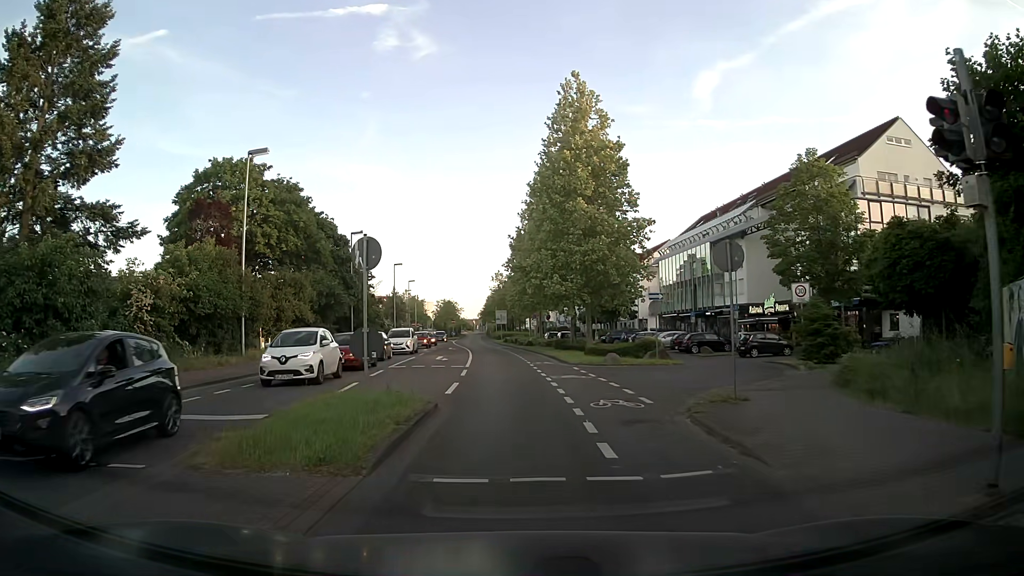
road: secondary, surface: asphalt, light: Day
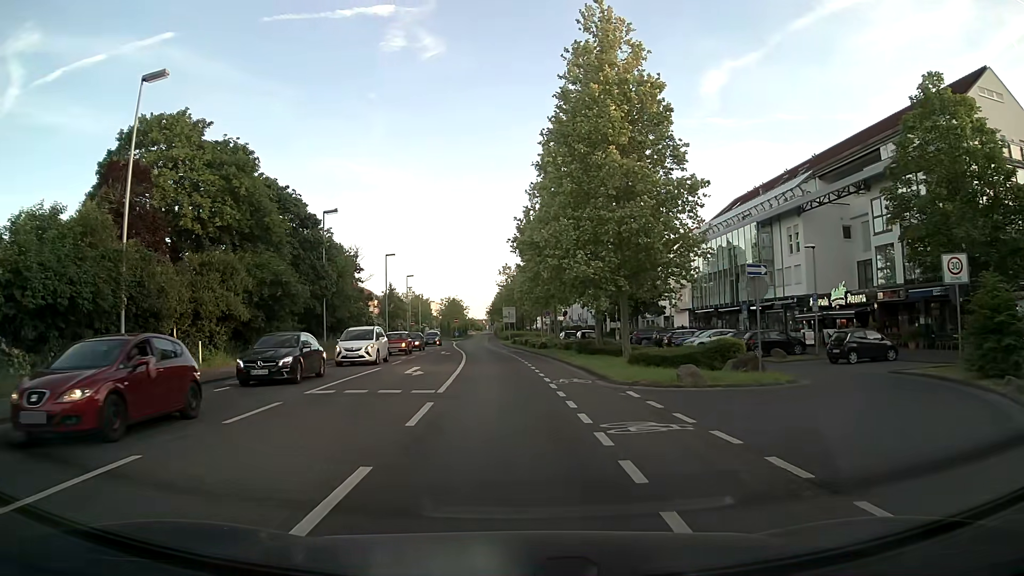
(0.0, +11.9) m; -1°
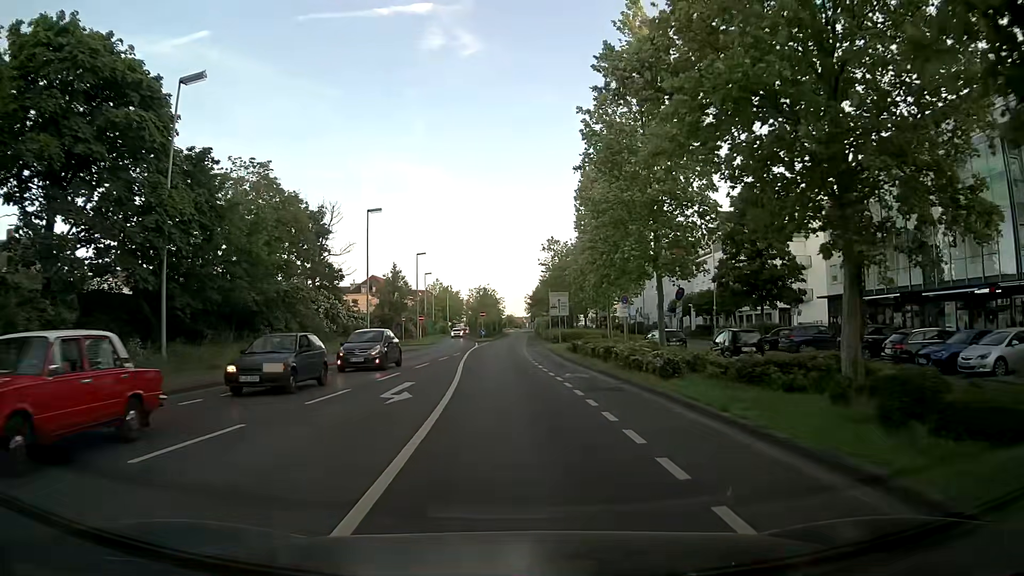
(-1.1, +28.5) m; -4°
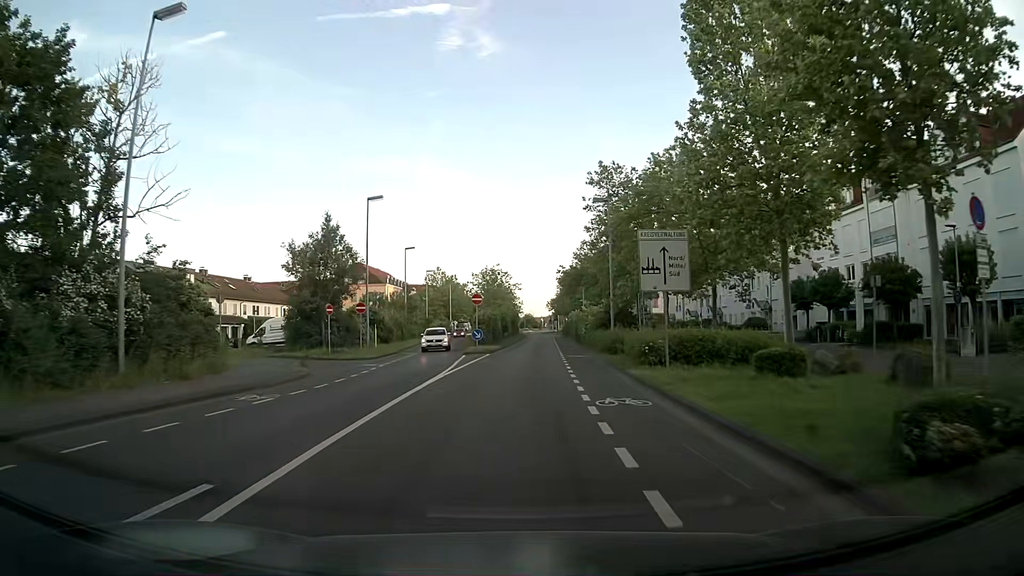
(-0.5, +34.2) m; -1°
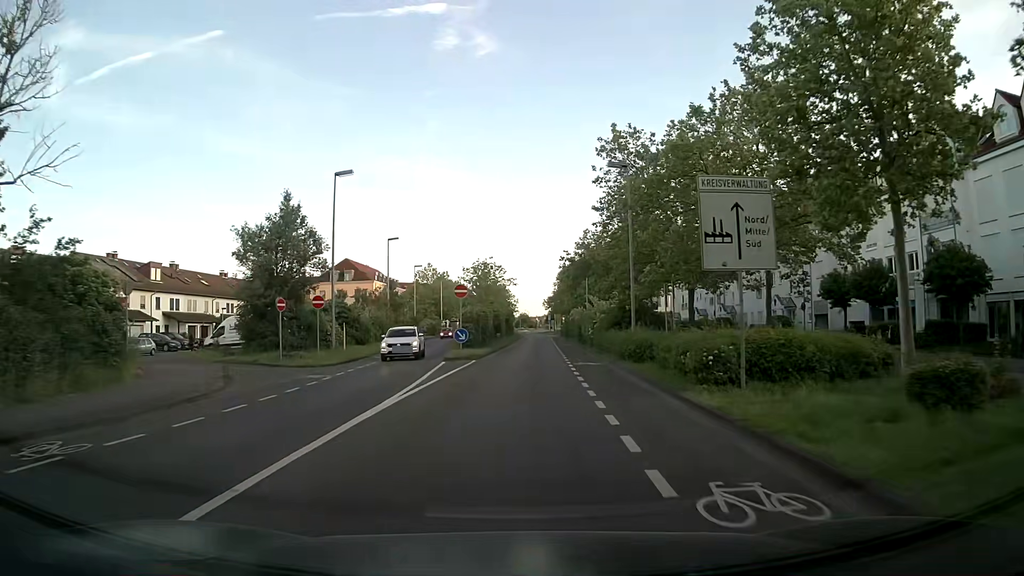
(0.0, +7.3) m; 0°
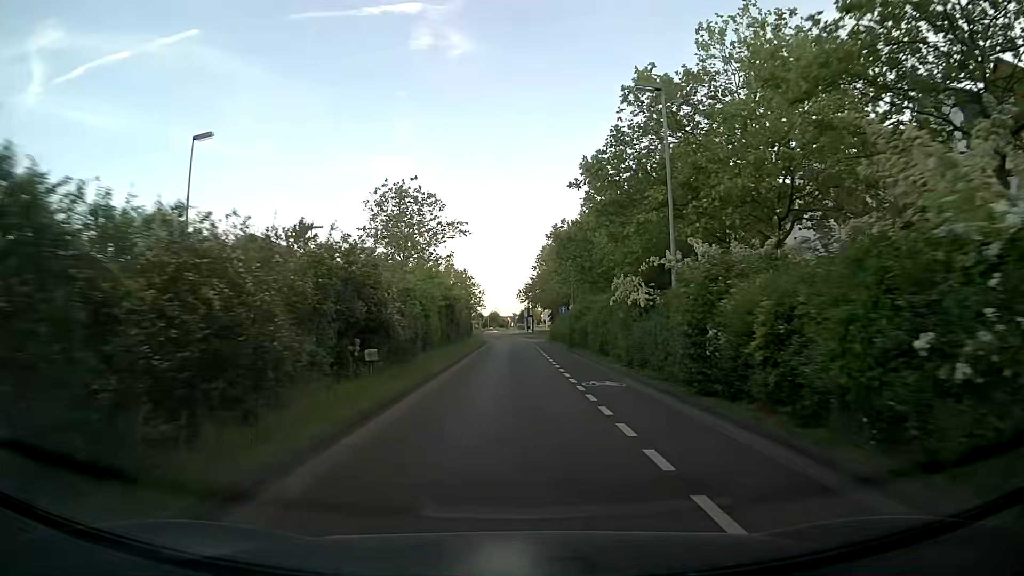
(+0.7, +37.8) m; +2°
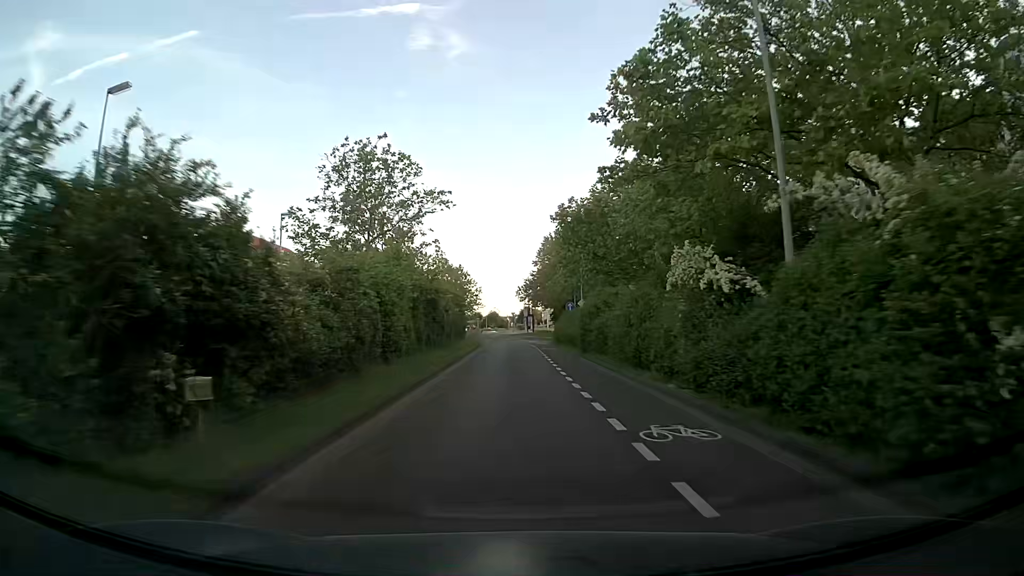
(0.0, +7.6) m; 0°
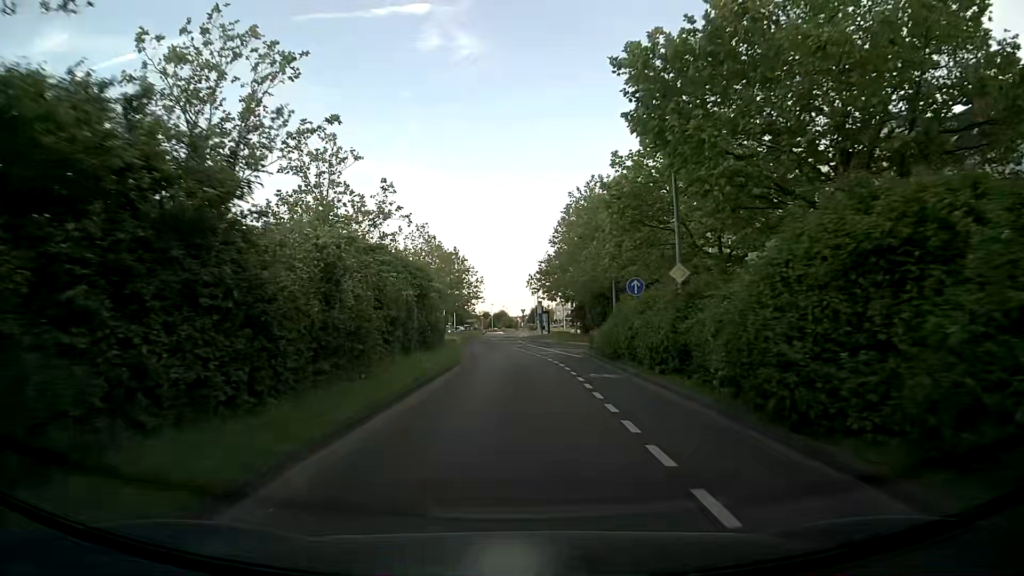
(-0.1, +22.6) m; -1°
(0, +10) (0, +20) (-1, +30) (-1, +40) (-1, +50) (-2, +60) (-2, +70) (-2, +80) (-2, +90) (-2, +100) m
